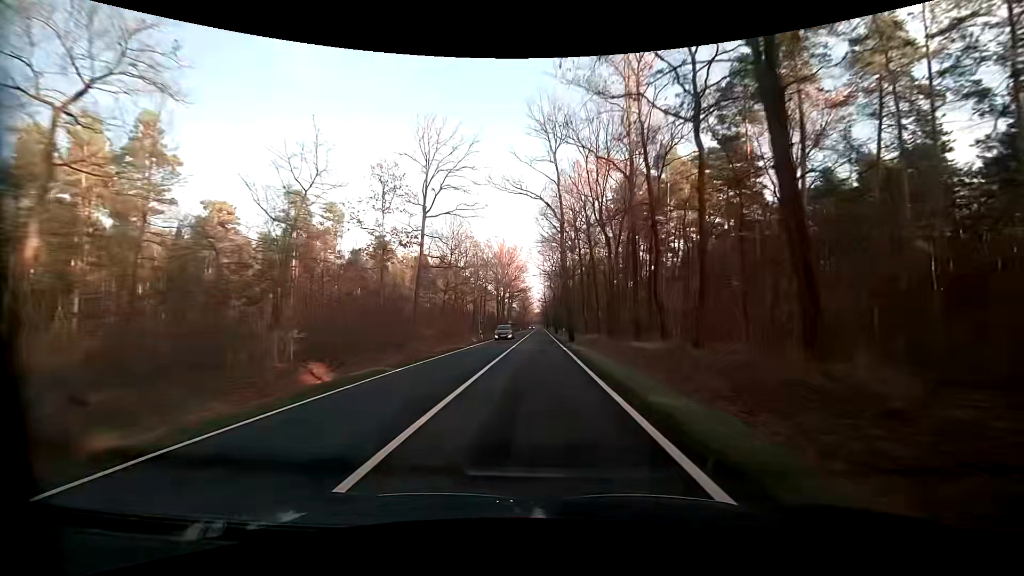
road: primary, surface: asphalt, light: Day
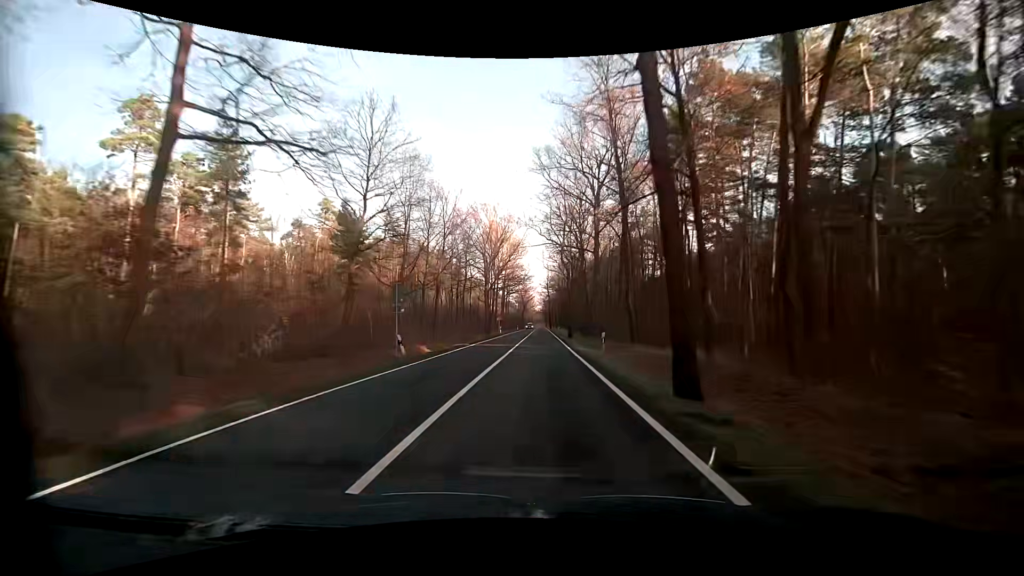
(-0.1, +30.3) m; 0°
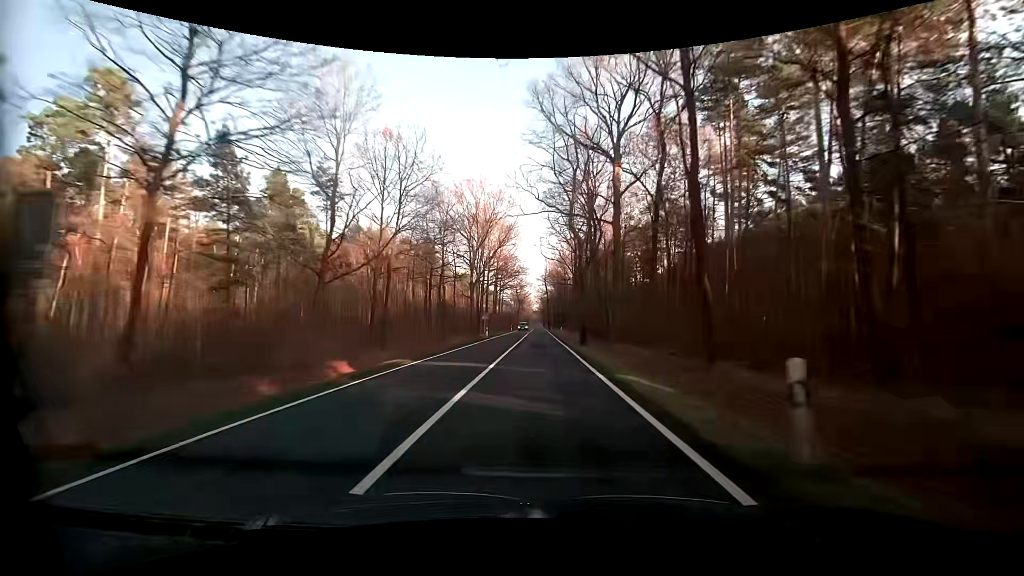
(0.0, +15.4) m; 0°
(0, +10) (0, +20) (0, +30) (0, +40) (0, +50) (0, +60) (0, +70) (0, +80) (0, +90) (0, +100) m
